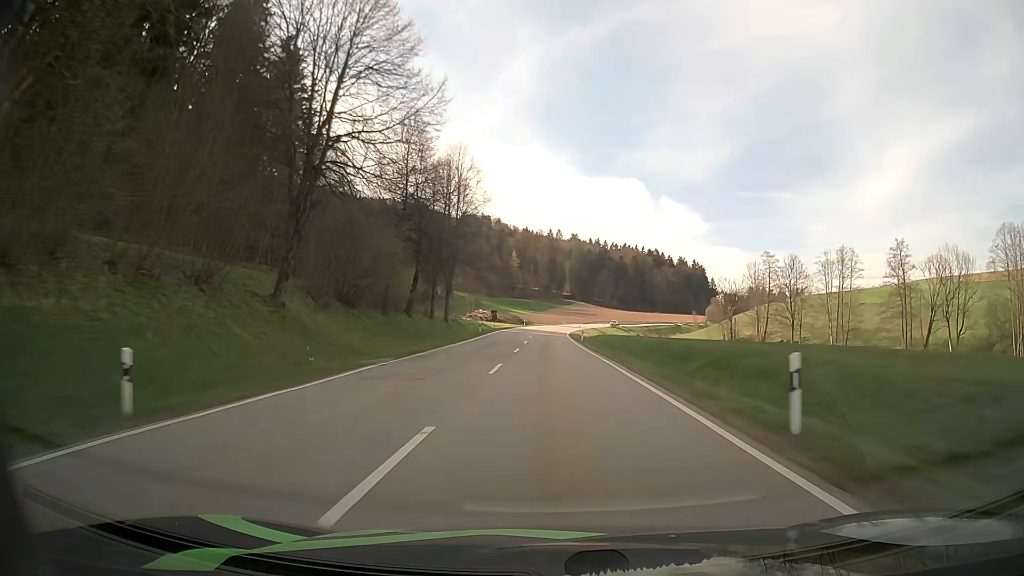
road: secondary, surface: asphalt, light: Day
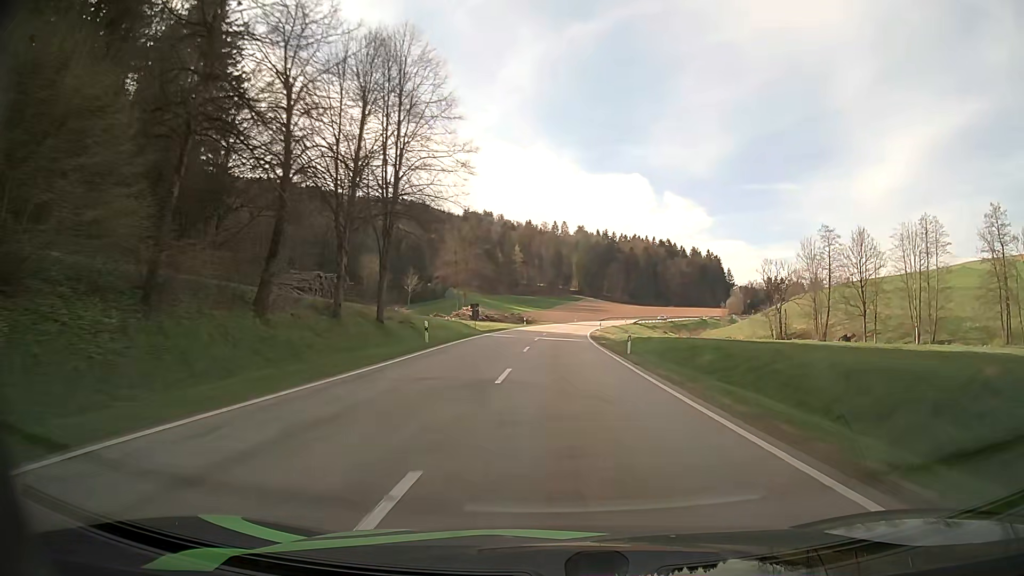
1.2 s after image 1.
(-0.3, +28.6) m; -1°
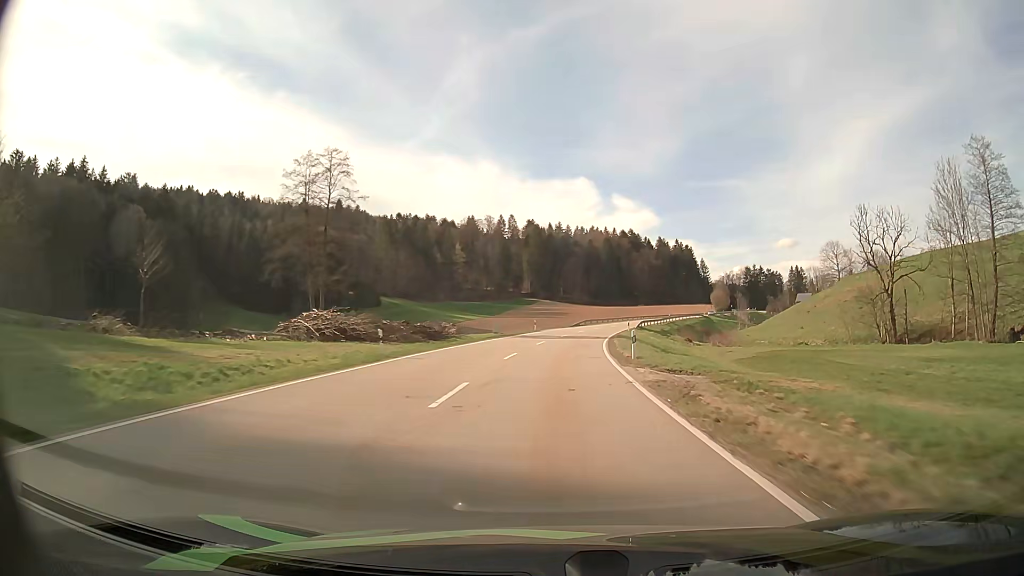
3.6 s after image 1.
(+1.3, +56.1) m; +4°
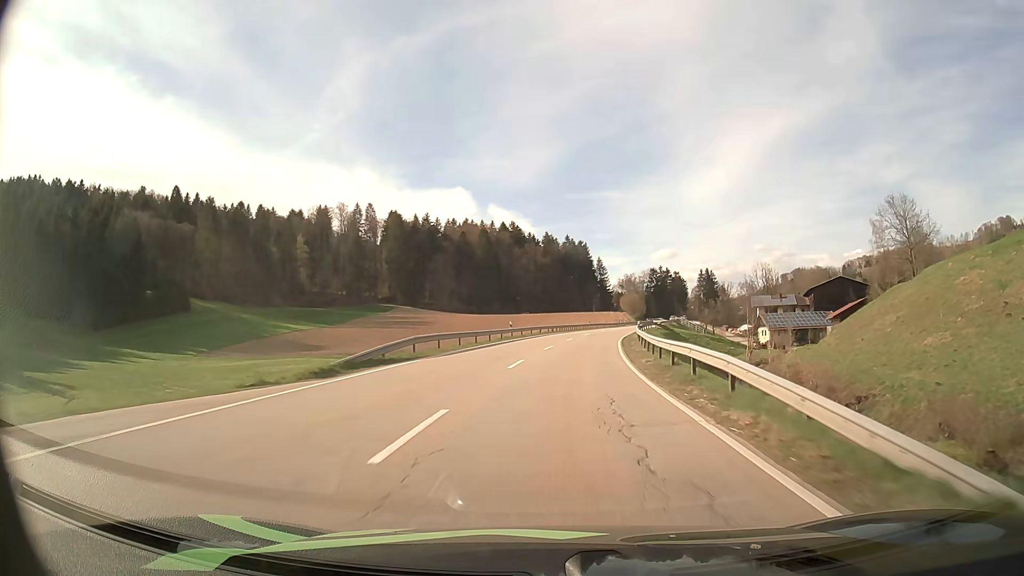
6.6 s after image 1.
(+5.4, +68.4) m; +10°
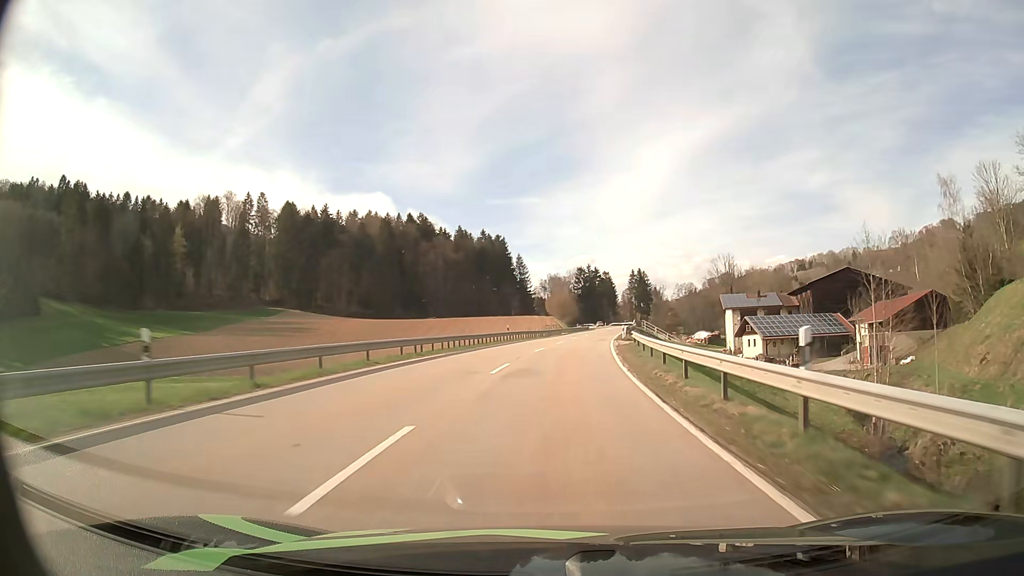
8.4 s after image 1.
(+2.5, +40.9) m; +7°
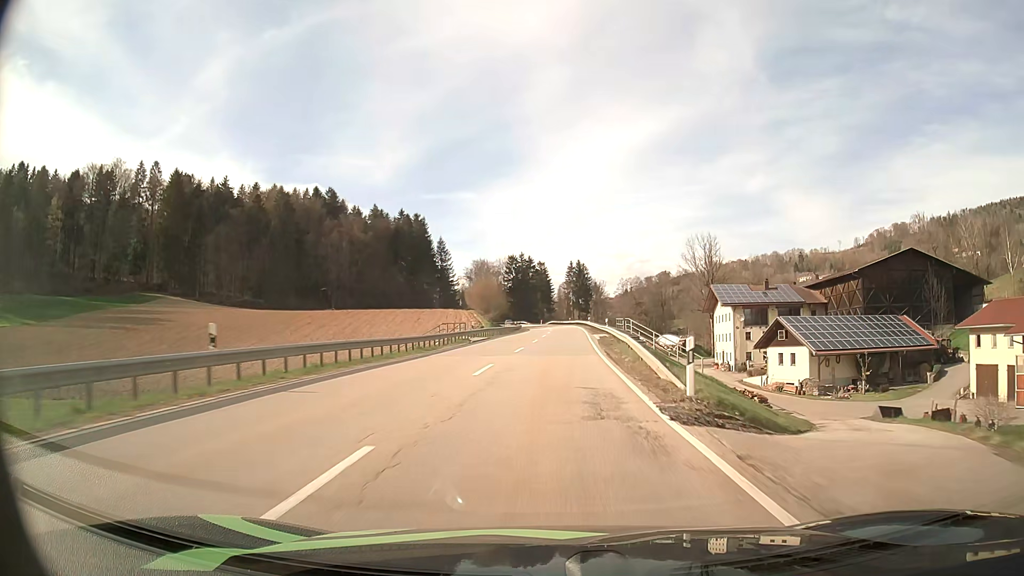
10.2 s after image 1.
(+2.2, +40.7) m; +6°
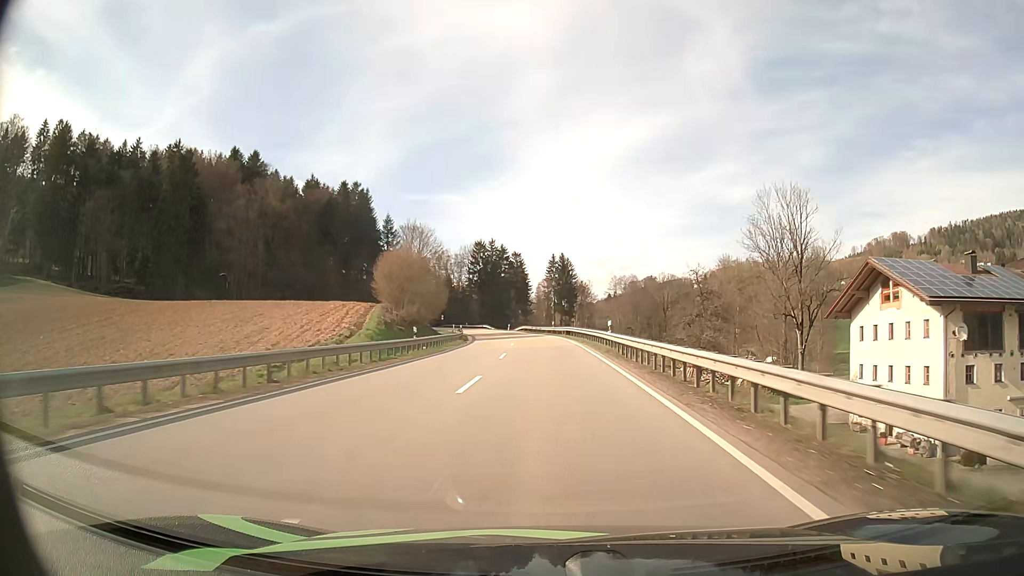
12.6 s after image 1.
(+1.5, +53.1) m; +2°
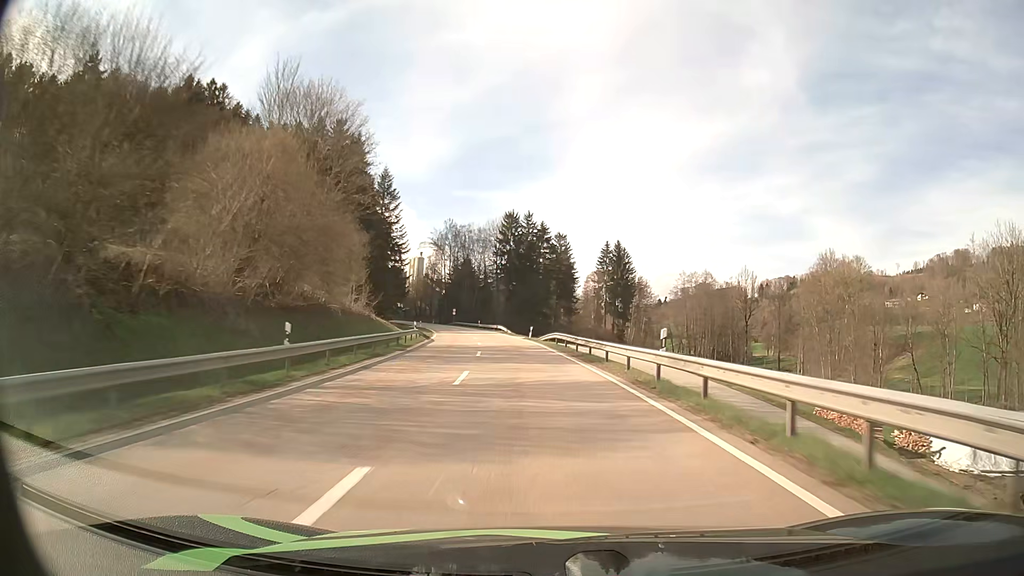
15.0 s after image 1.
(-1.0, +51.6) m; -4°
(0, +10) (0, +20) (-1, +30) (-2, +40) (-3, +50) (-5, +60) (-6, +70) (-8, +79) (-10, +89) (-12, +99) m
